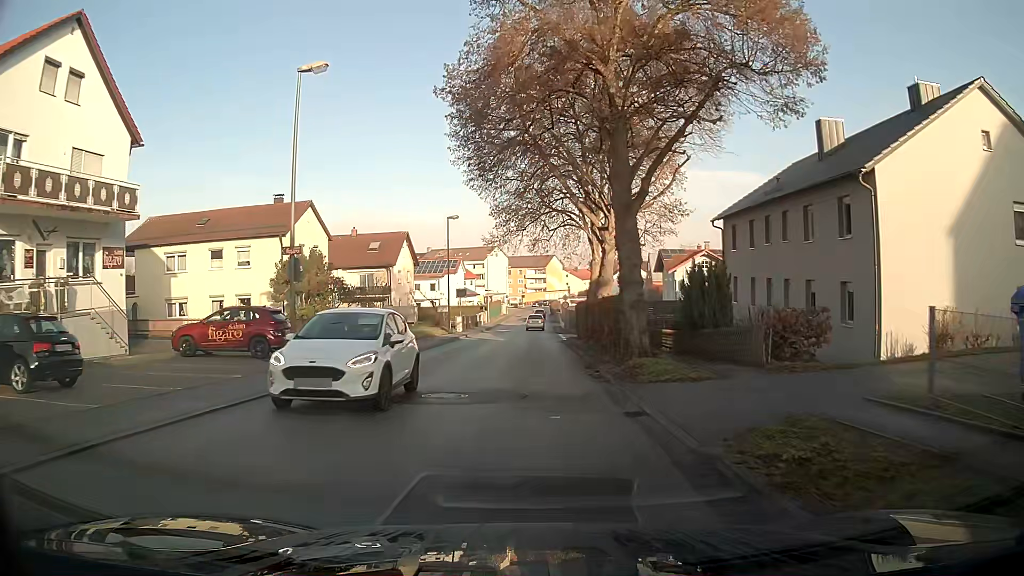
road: unclassified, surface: asphalt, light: Day
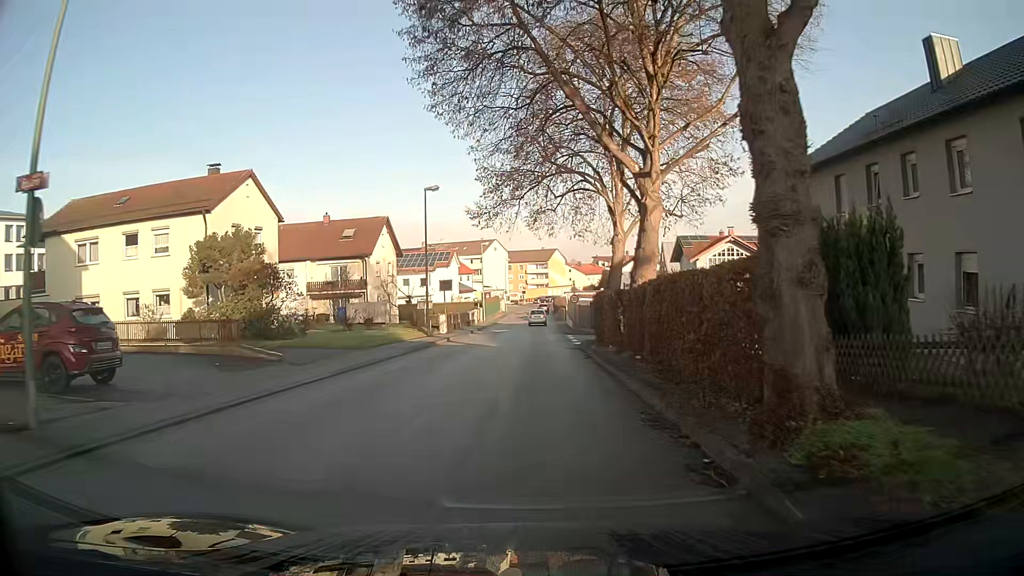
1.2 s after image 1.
(0.0, +10.0) m; 0°
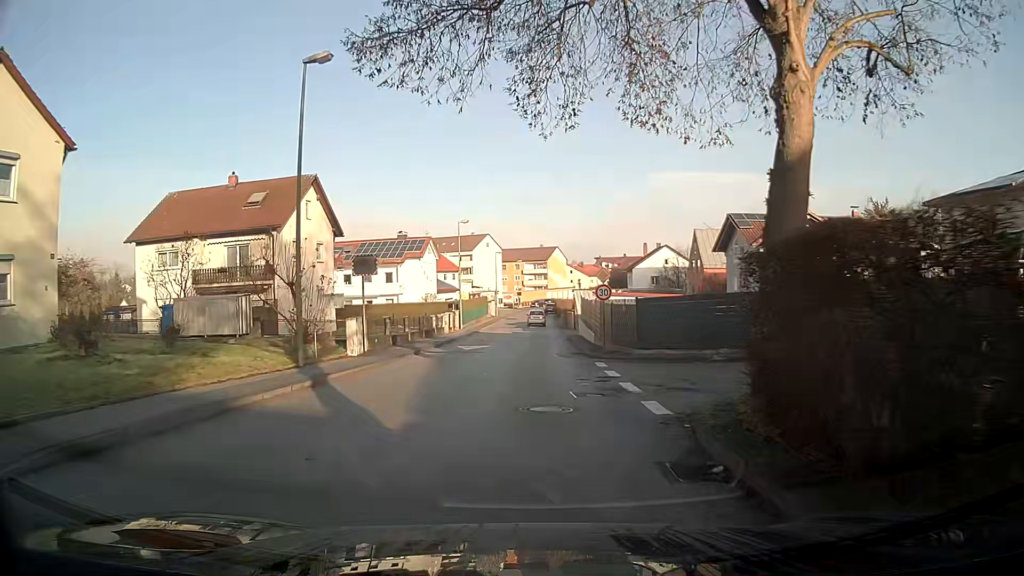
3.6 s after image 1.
(0.0, +19.9) m; -1°
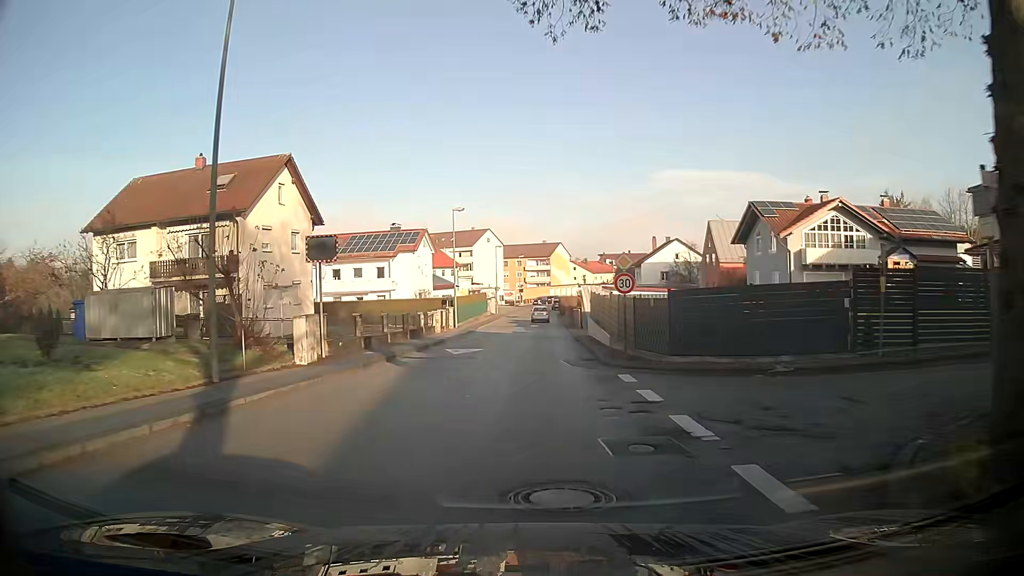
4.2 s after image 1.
(0.0, +5.0) m; 0°
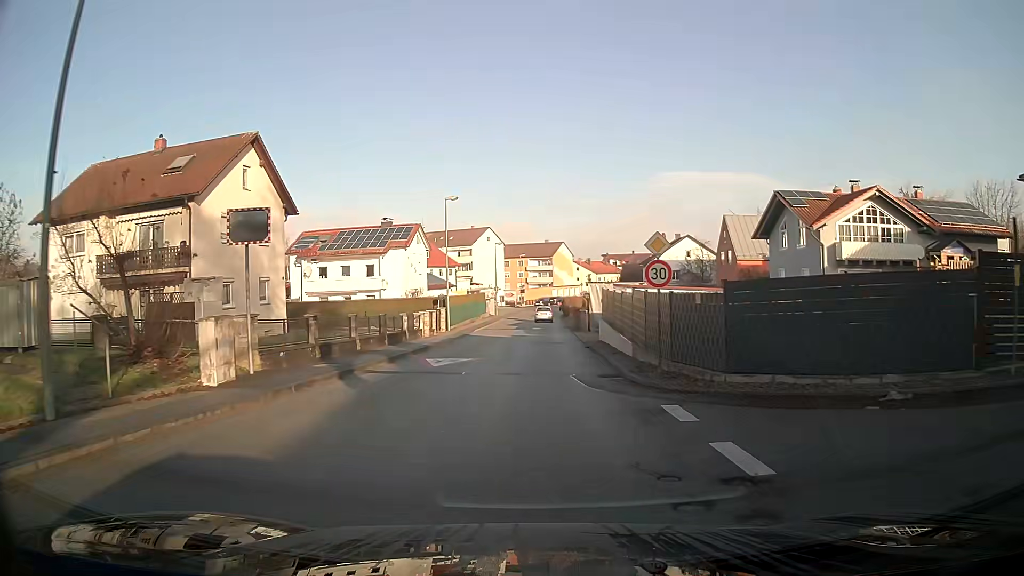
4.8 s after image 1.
(0.0, +5.0) m; 0°
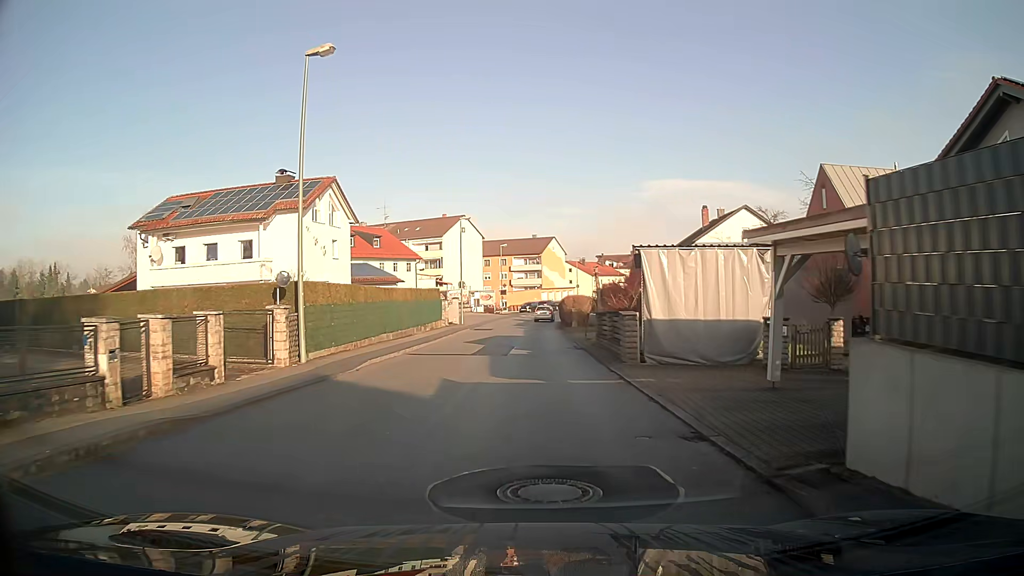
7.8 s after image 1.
(+0.2, +24.7) m; +1°
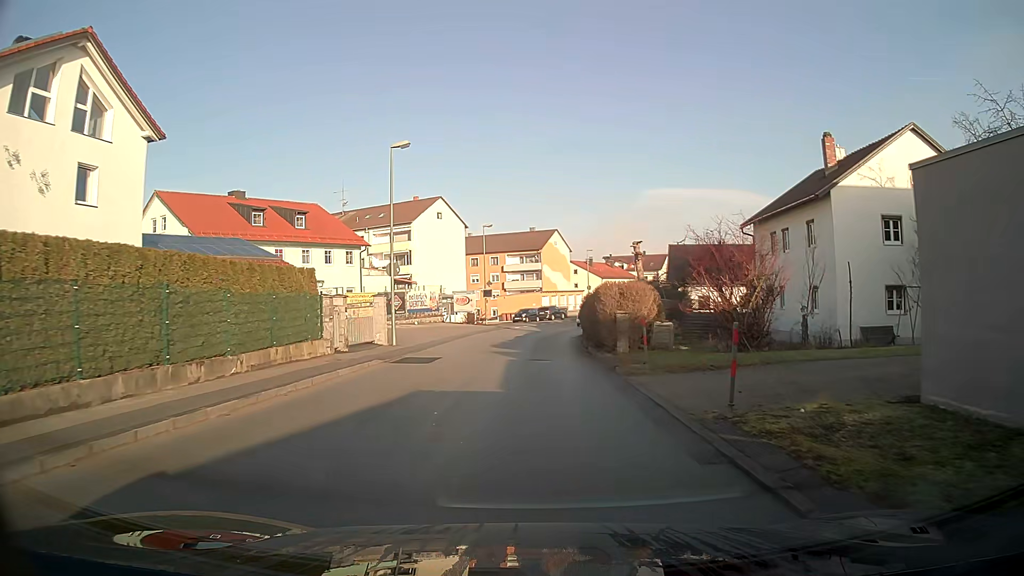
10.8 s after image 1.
(+0.1, +24.8) m; 0°
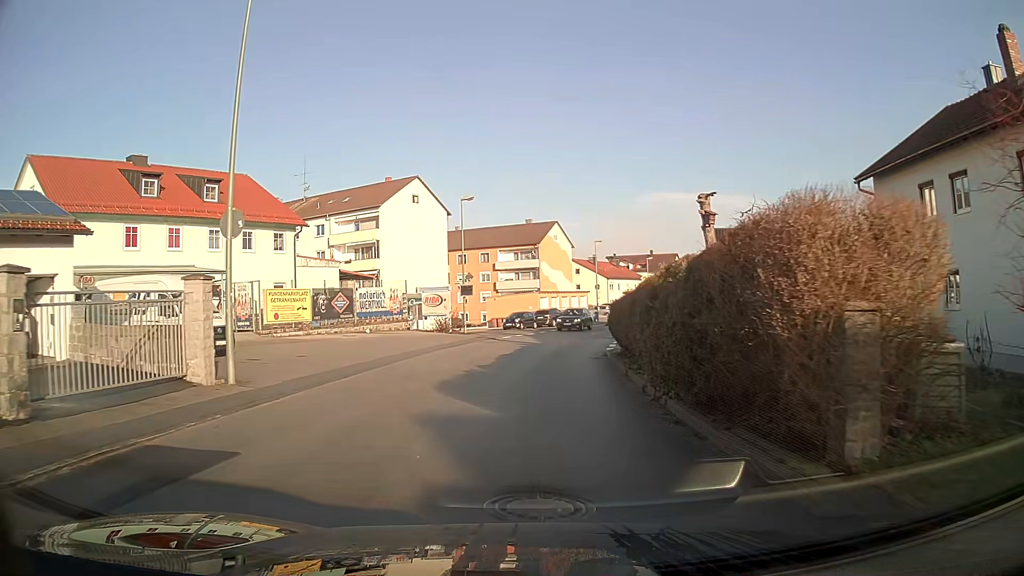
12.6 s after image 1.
(0.0, +14.8) m; 0°
